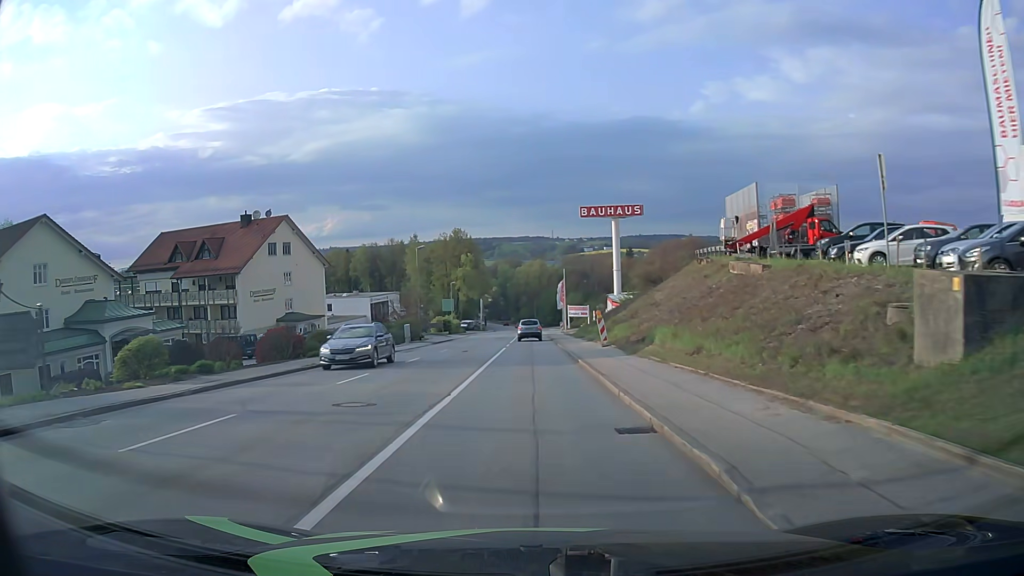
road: tertiary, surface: asphalt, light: Day
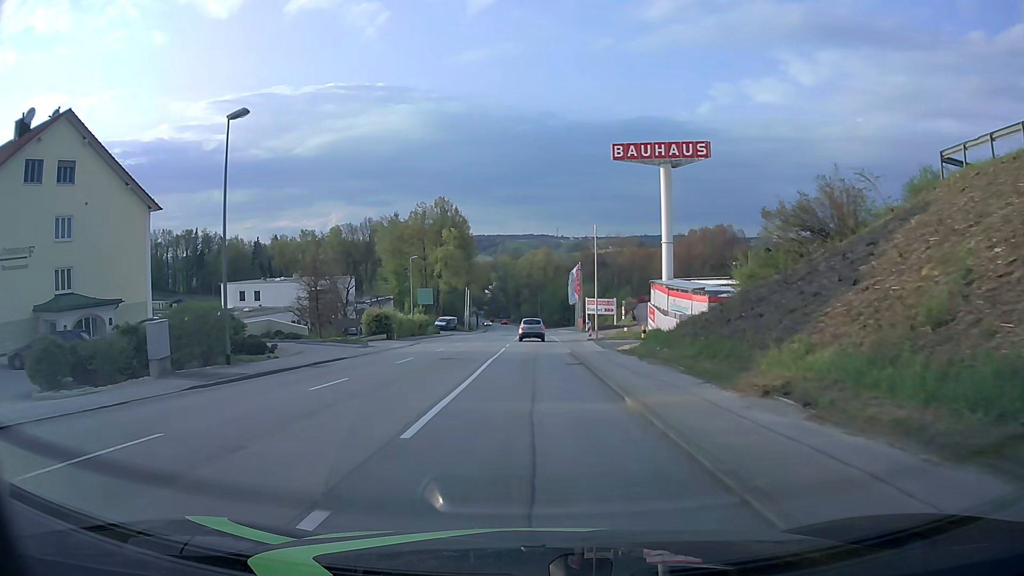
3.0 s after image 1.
(-0.2, +38.1) m; 0°
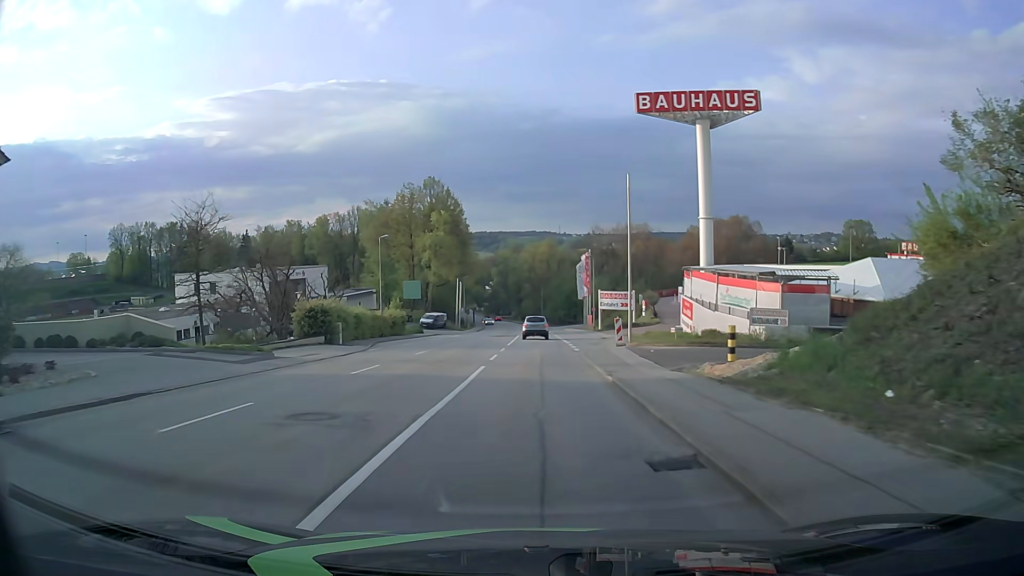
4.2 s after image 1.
(-0.1, +15.2) m; 0°
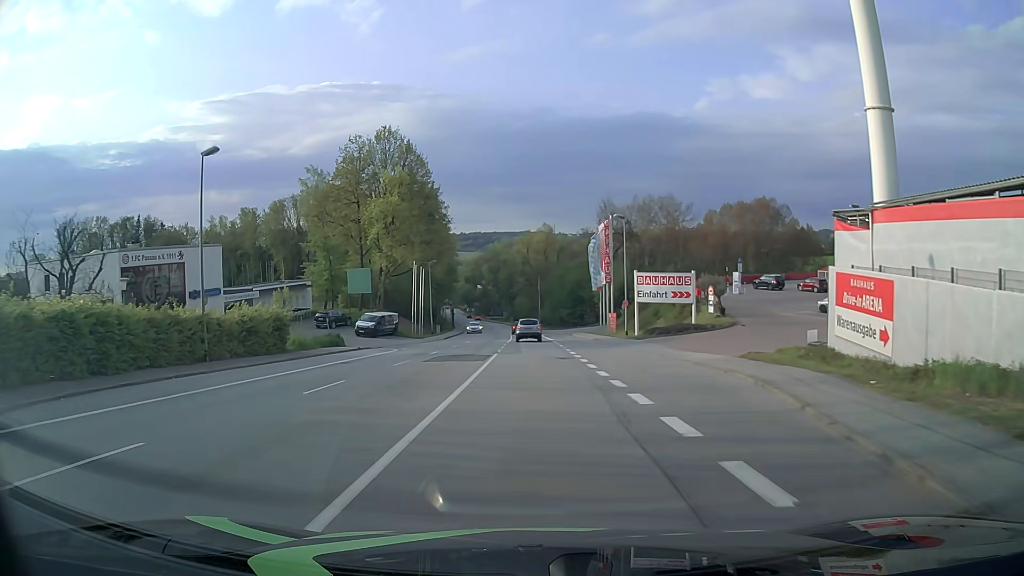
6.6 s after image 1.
(+0.1, +30.4) m; +1°
(0, +10) (0, +20) (0, +30) (0, +40) (-1, +50) (-1, +60) (-1, +70) (-2, +80) (-3, +90) (-3, +100) m
